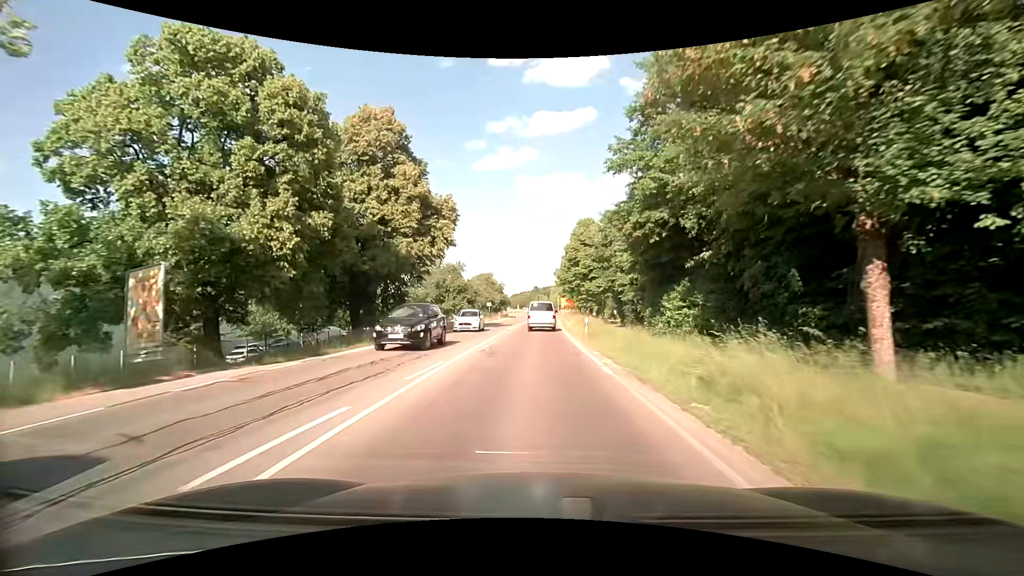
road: secondary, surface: asphalt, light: Day
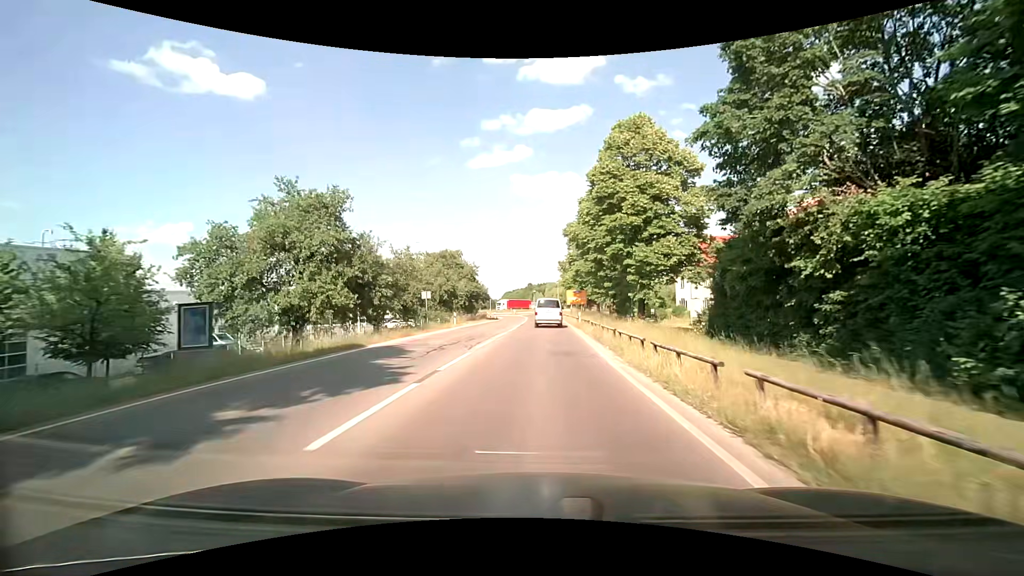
(0.0, +37.3) m; +1°
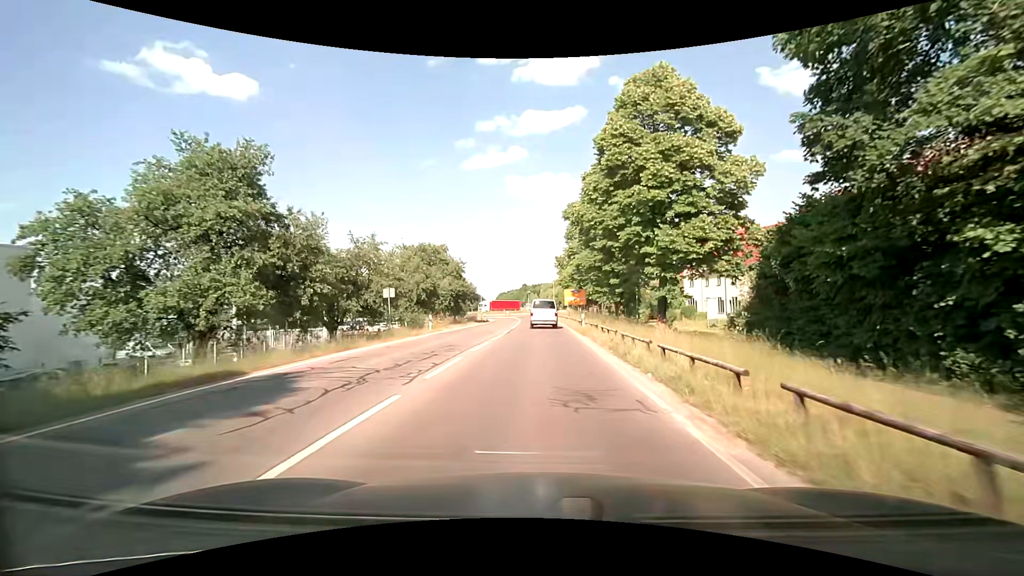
(0.0, +7.1) m; 0°
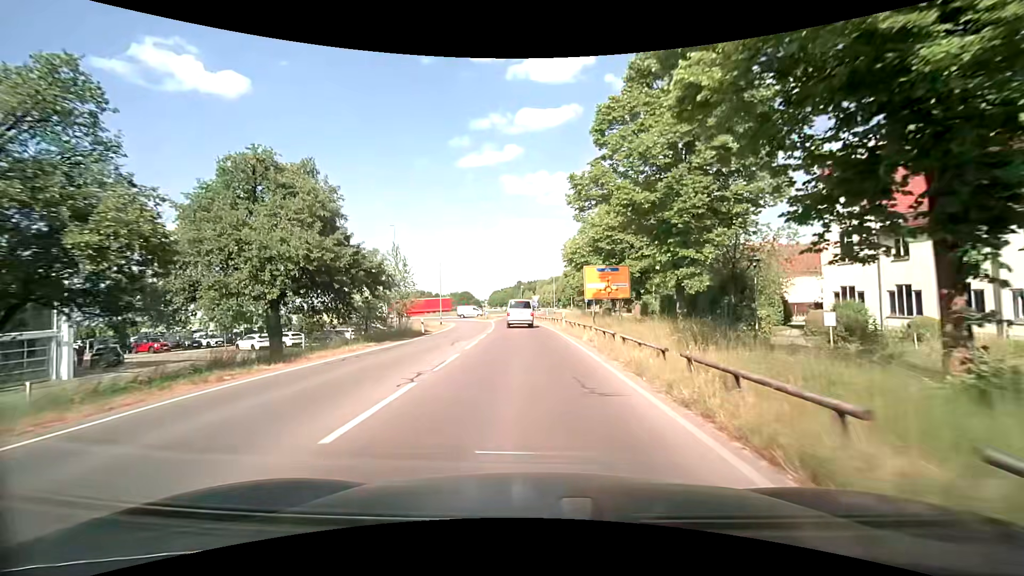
(+0.6, +34.5) m; +1°
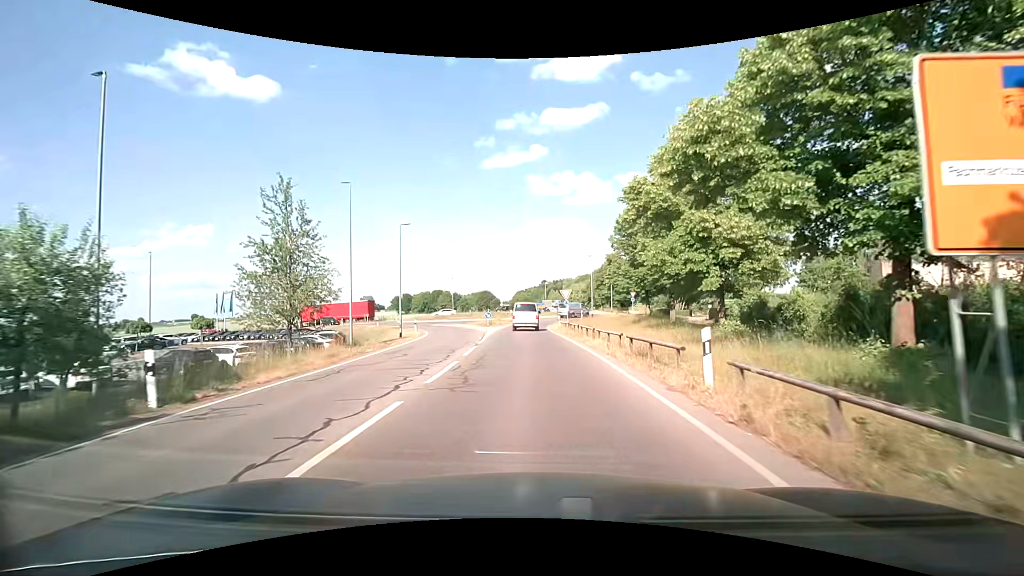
(-0.5, +25.6) m; -3°
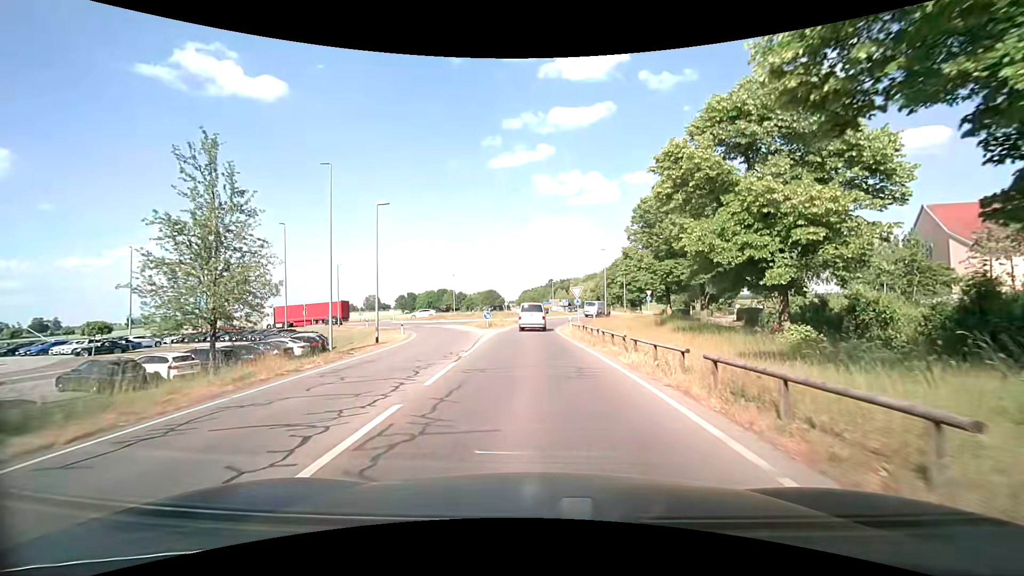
(0.0, +6.1) m; -1°
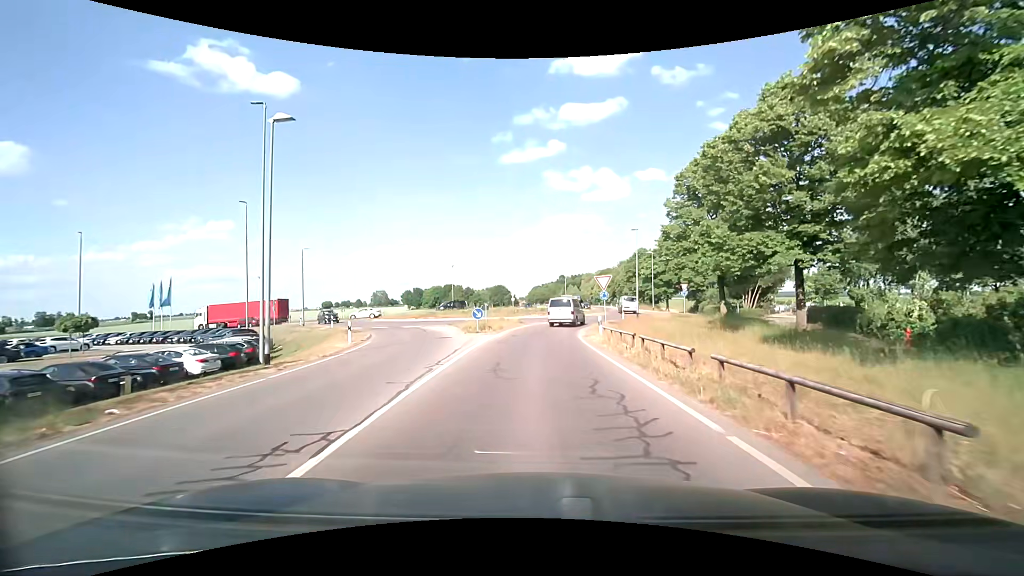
(-0.1, +11.8) m; -1°
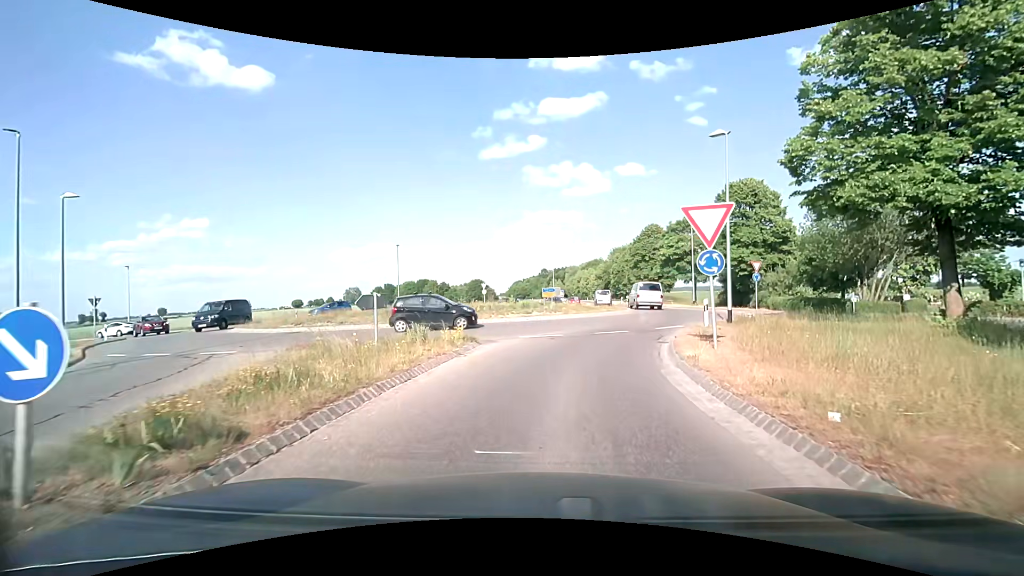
(0.0, +22.3) m; +2°
(+1, +10) (+3, +20) (+7, +29) (+9, +39) (+8, +49) (+8, +59) (+9, +69) (+10, +78) (+11, +88) (+13, +98) m
